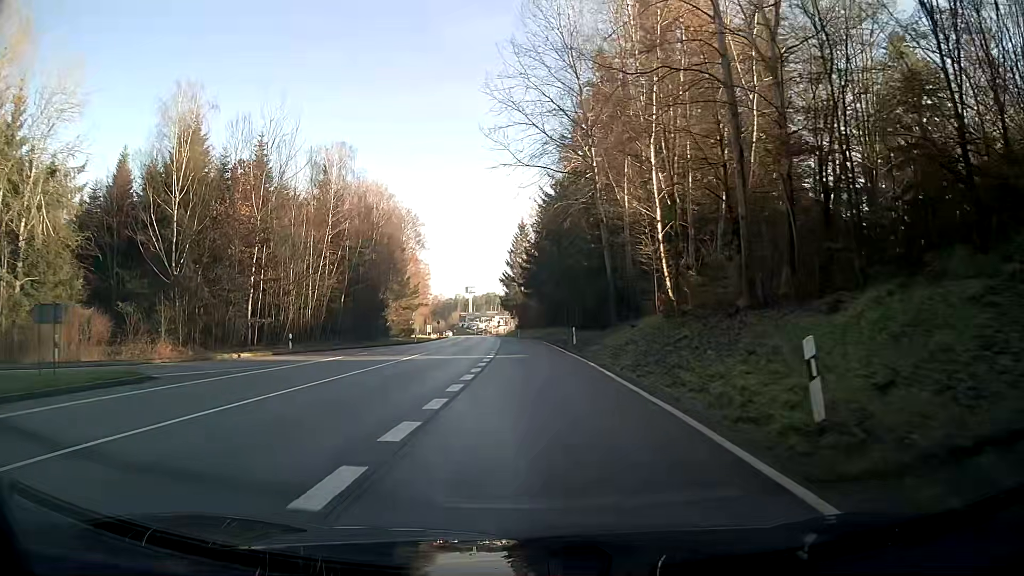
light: Day
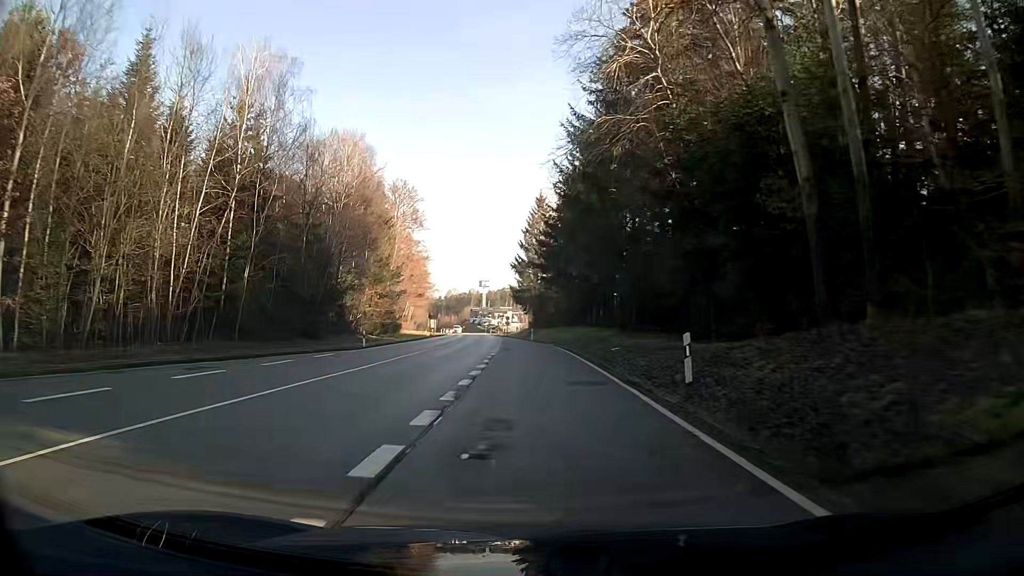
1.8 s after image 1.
(-0.4, +26.4) m; -3°
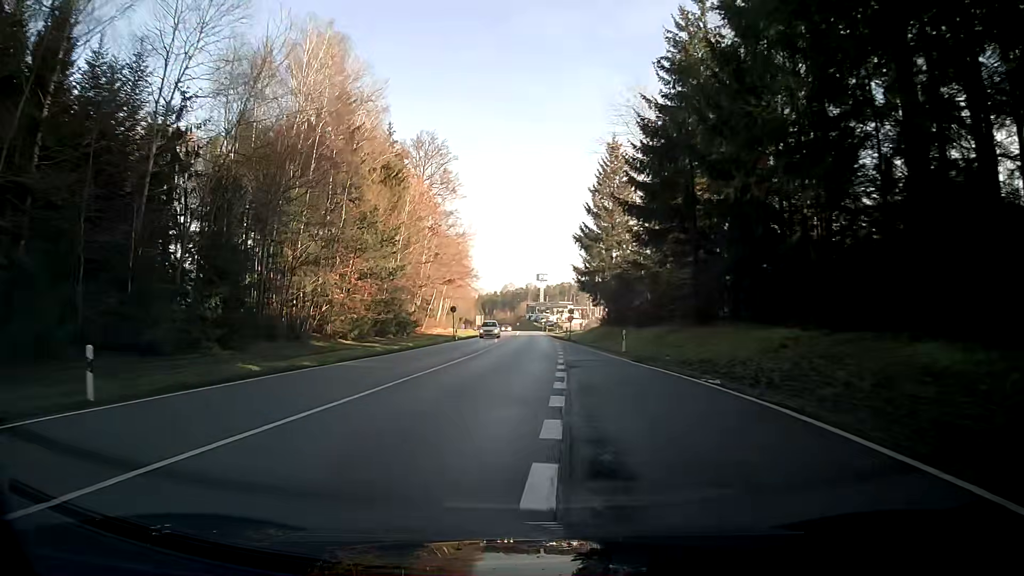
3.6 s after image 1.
(-1.3, +31.4) m; -4°
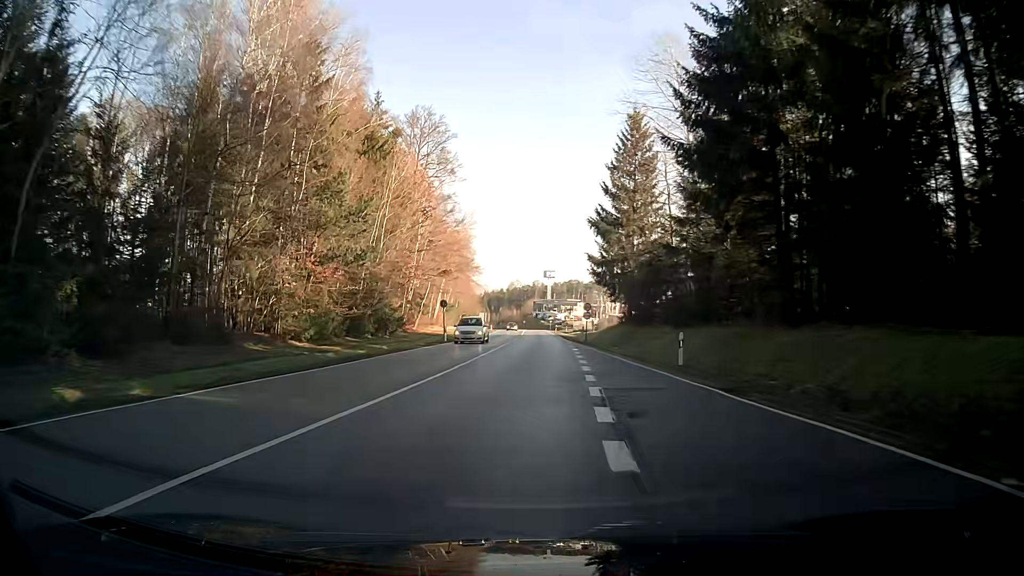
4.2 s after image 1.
(0.0, +10.9) m; 0°
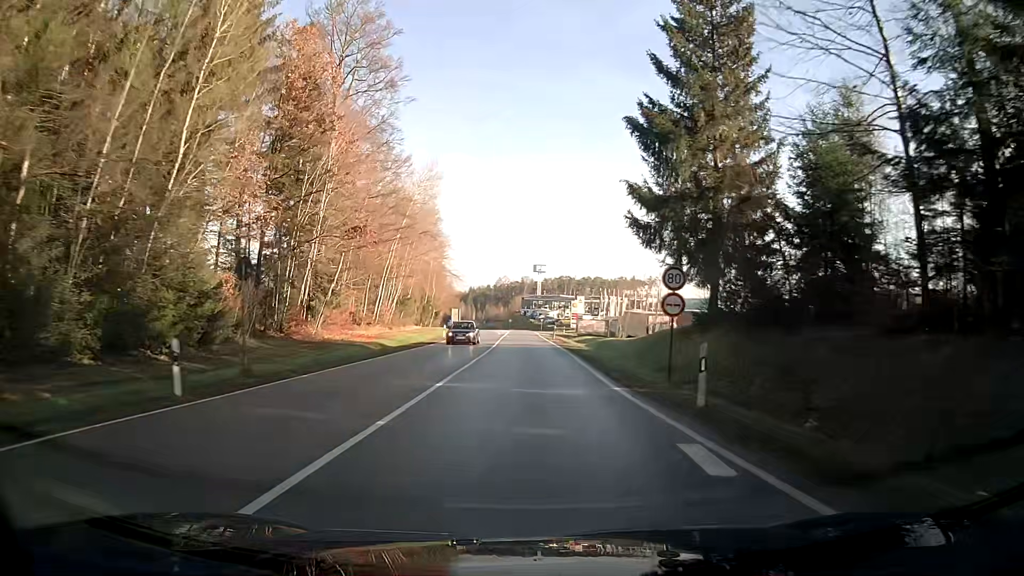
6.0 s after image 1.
(+0.3, +33.3) m; 0°
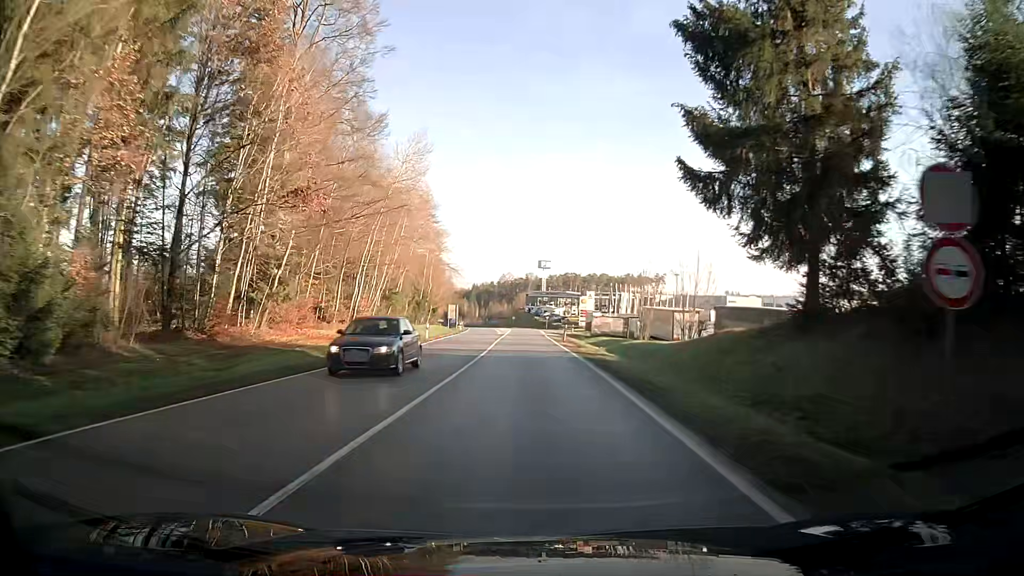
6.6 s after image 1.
(0.0, +11.2) m; 0°
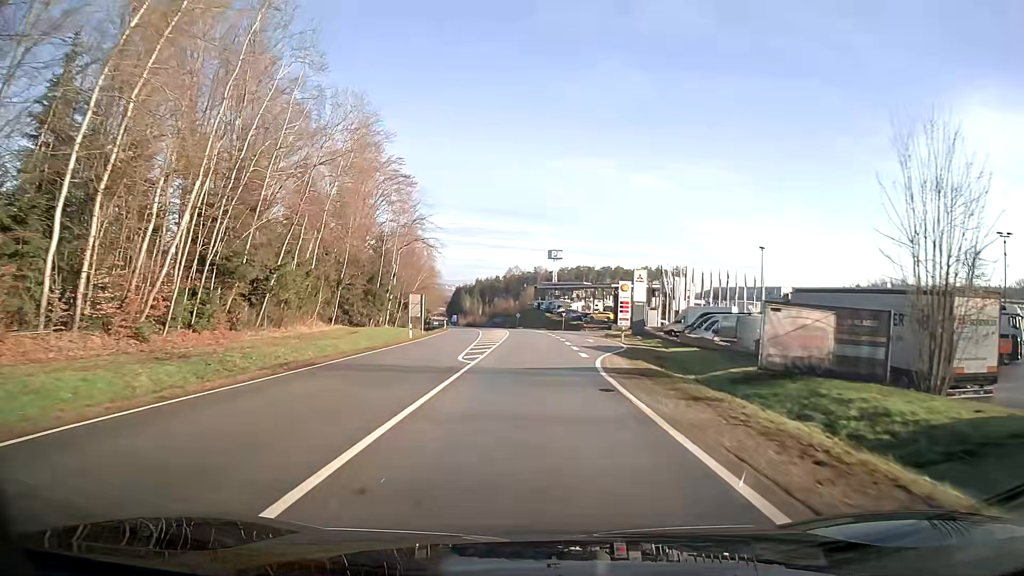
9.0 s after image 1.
(-0.1, +41.7) m; 0°
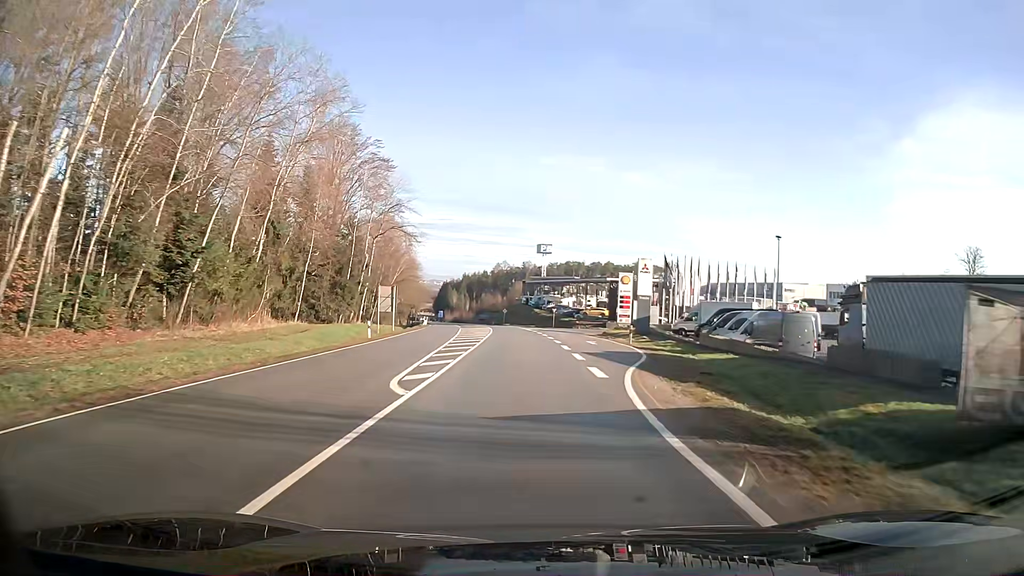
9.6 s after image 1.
(+0.1, +9.0) m; +1°
